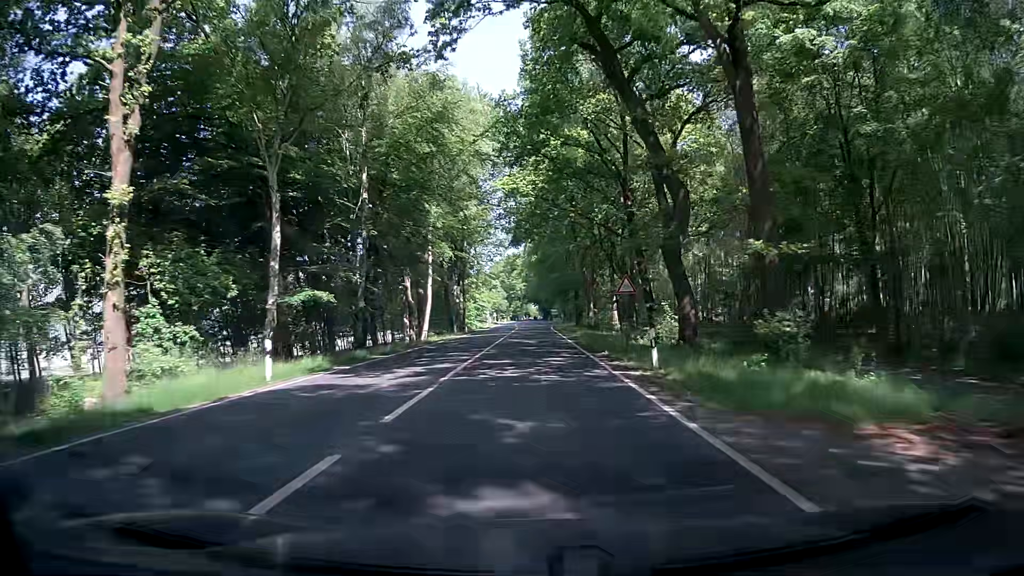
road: primary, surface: asphalt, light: Day
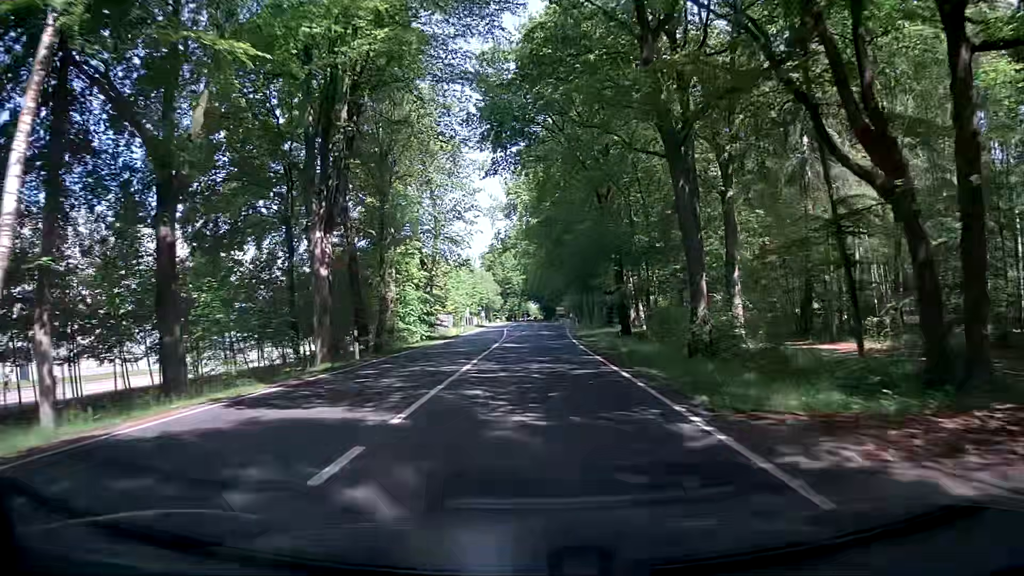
(0.0, +43.0) m; 0°
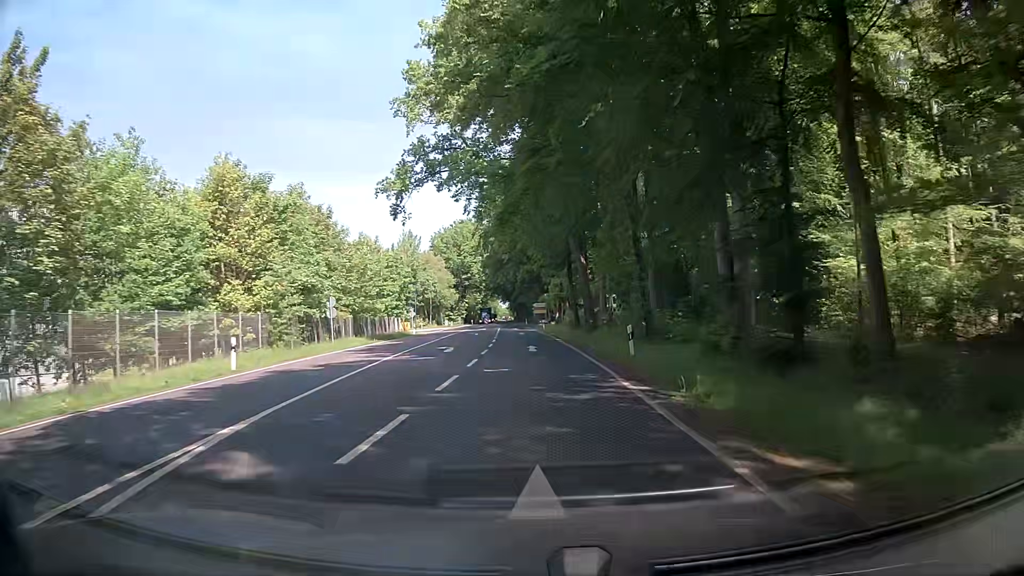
(+1.2, +53.7) m; +3°
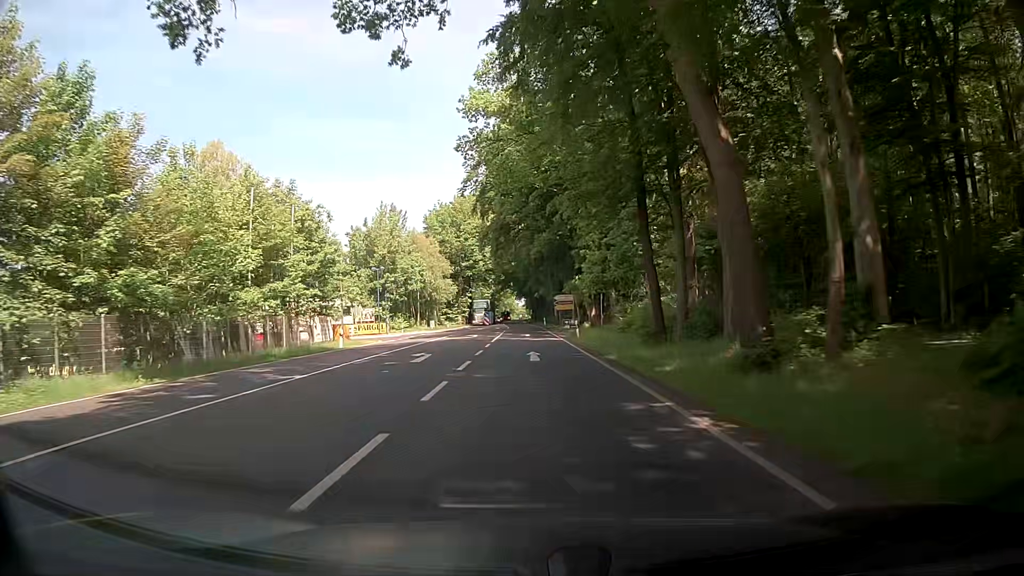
(-0.1, +32.3) m; 0°
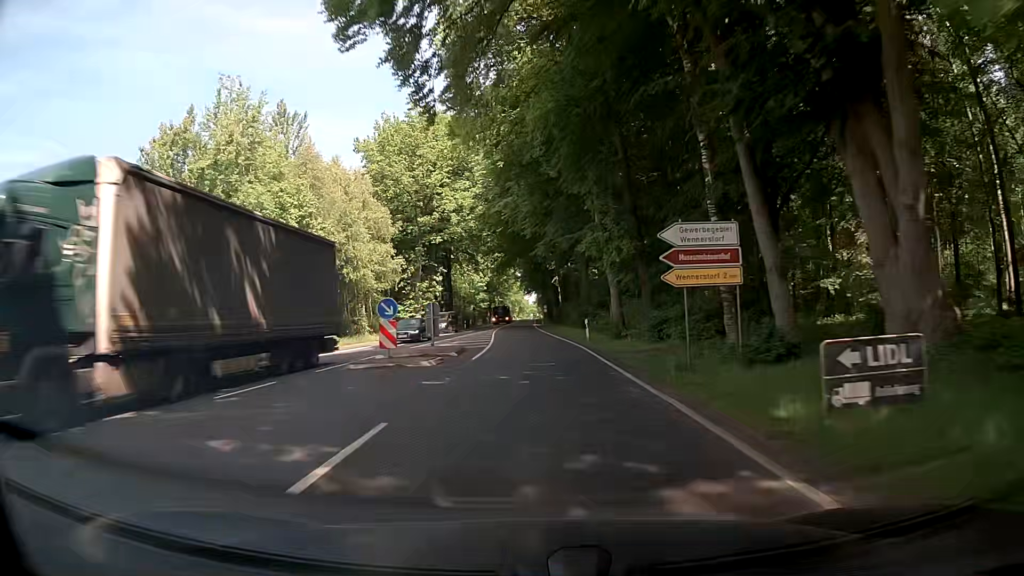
(-0.9, +53.8) m; -2°
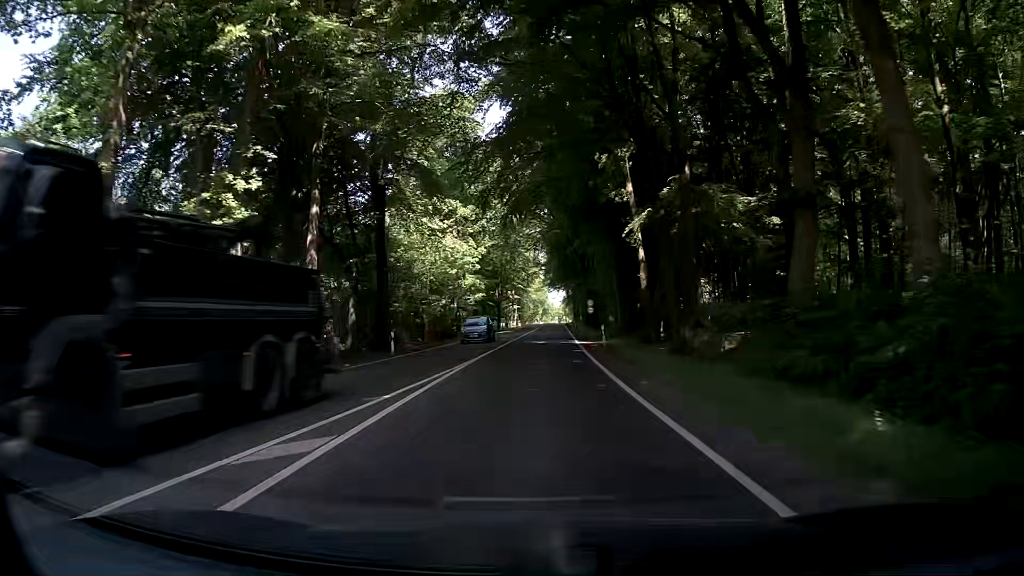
(-0.8, +53.8) m; -2°
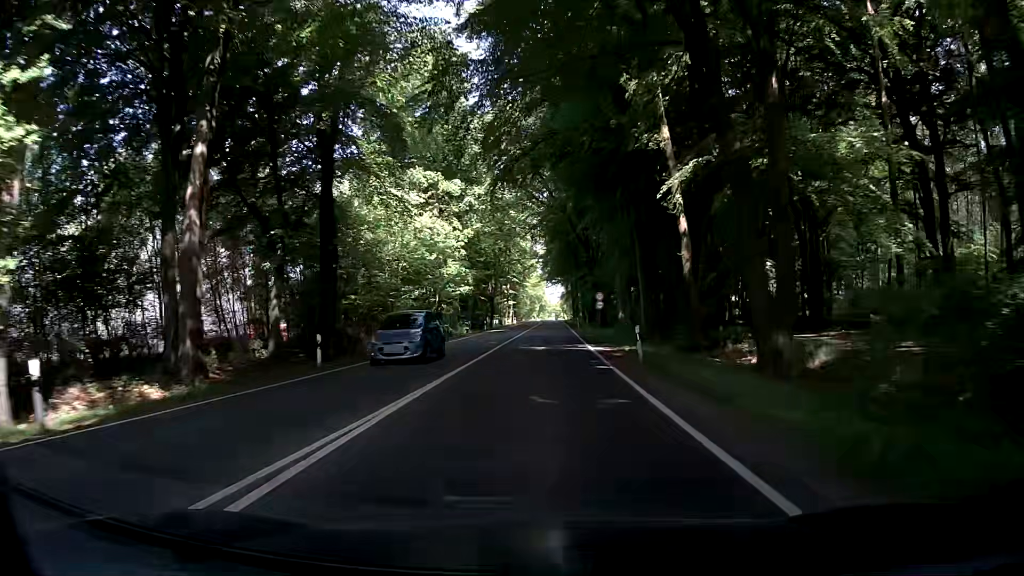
(0.0, +10.7) m; -1°
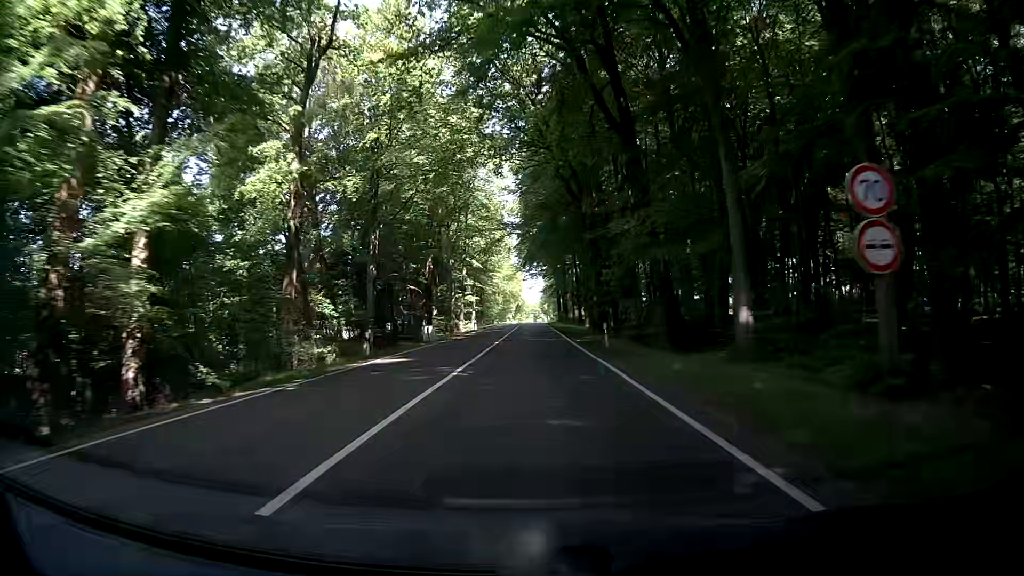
(+1.6, +43.0) m; +2°
(0, +10) (0, +20) (0, +30) (0, +40) (+1, +50) (0, +60) (0, +70) (0, +80) (0, +90) (+1, +100) m
